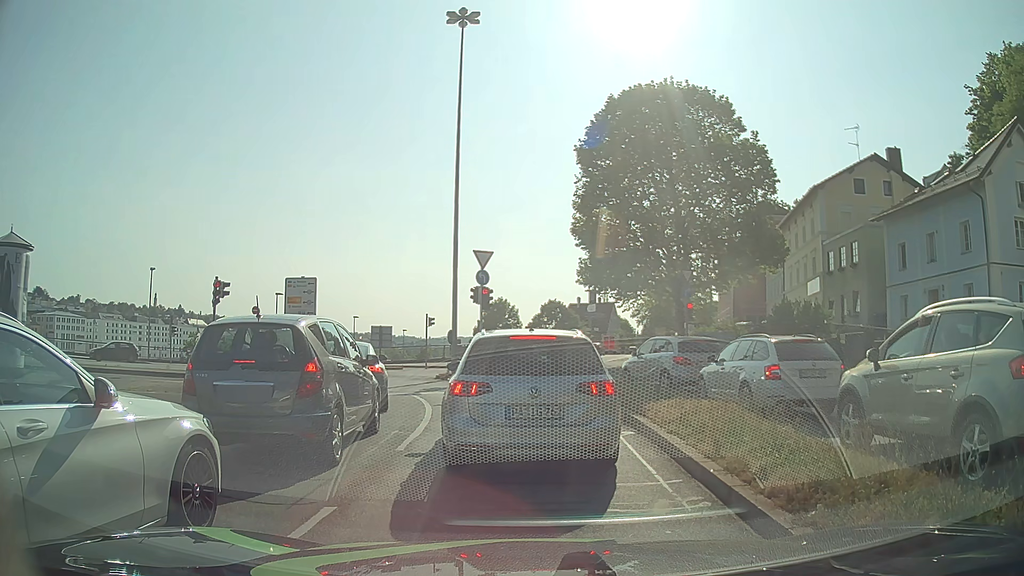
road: primary_link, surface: asphalt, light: Day
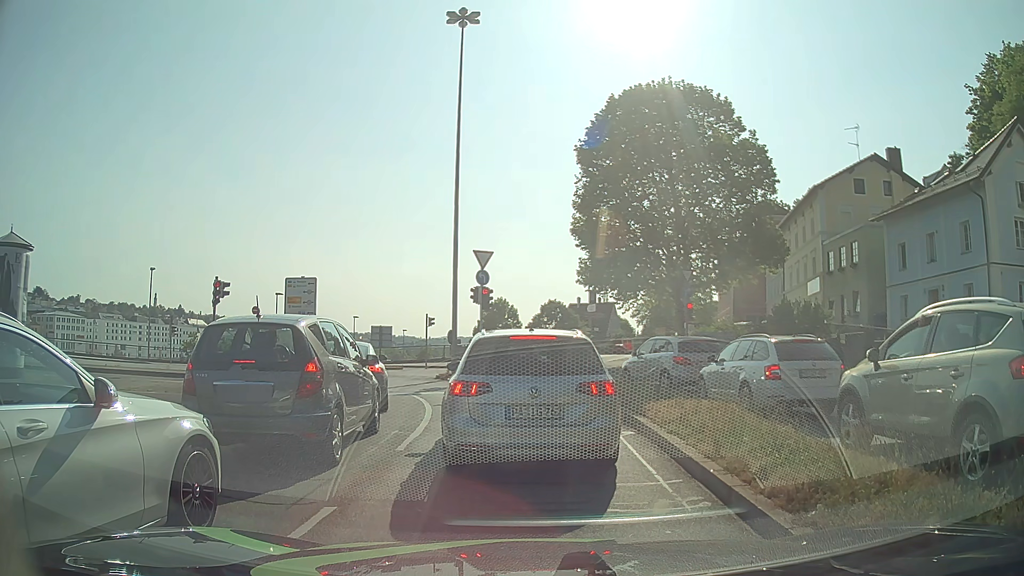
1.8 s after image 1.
(0.0, 0.0) m; 0°
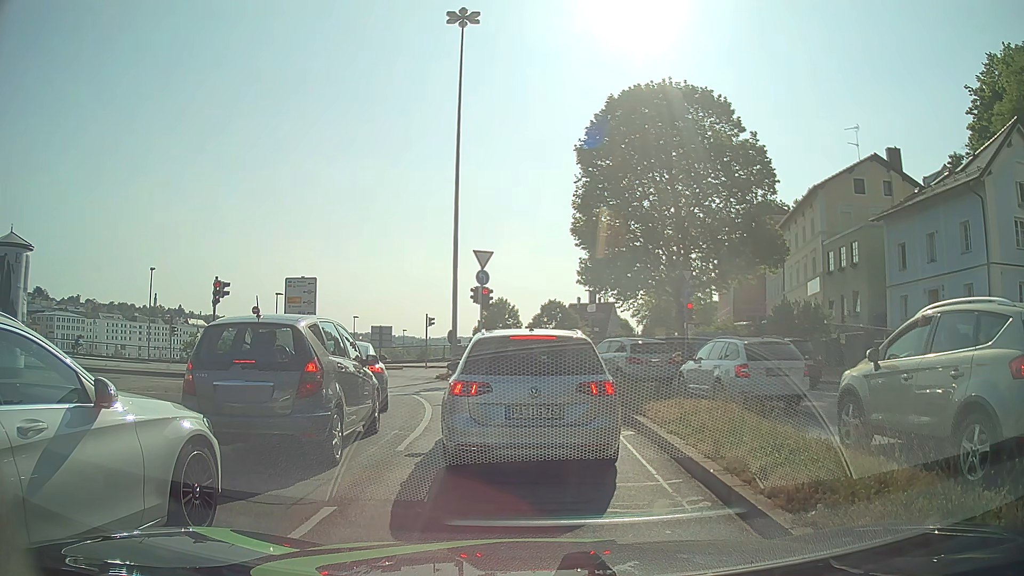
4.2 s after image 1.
(0.0, 0.0) m; 0°
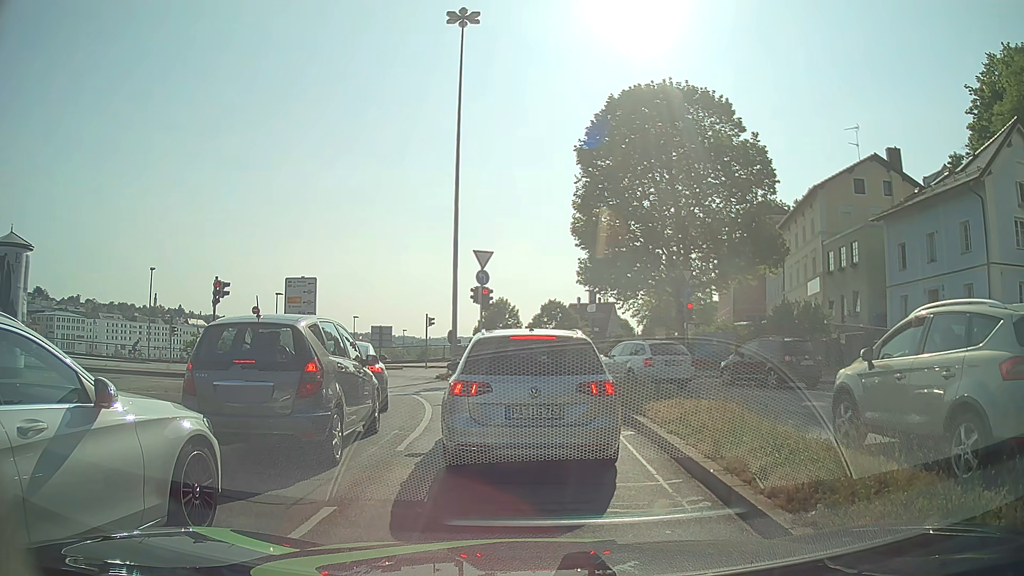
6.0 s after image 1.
(0.0, 0.0) m; 0°
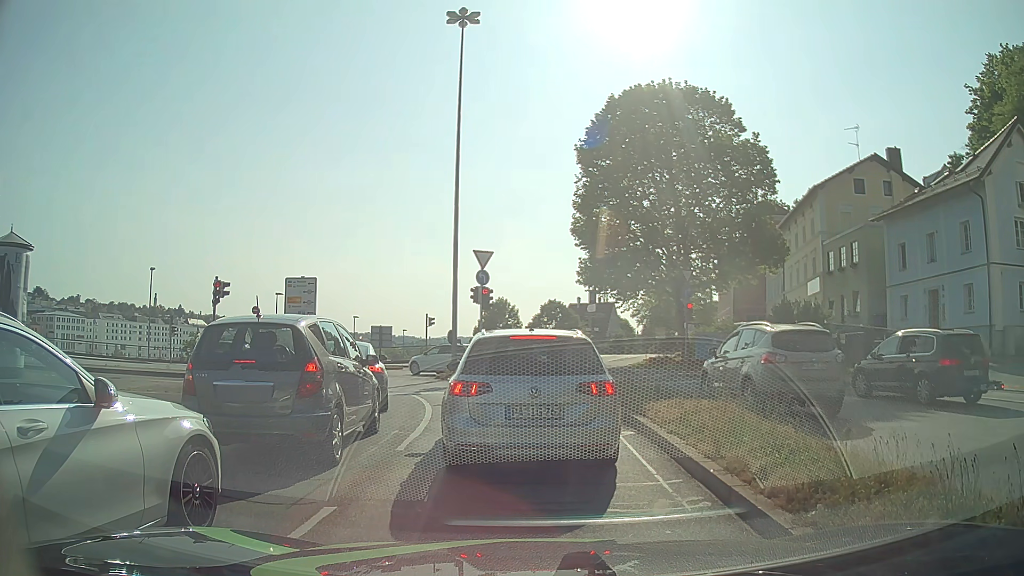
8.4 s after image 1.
(0.0, 0.0) m; 0°
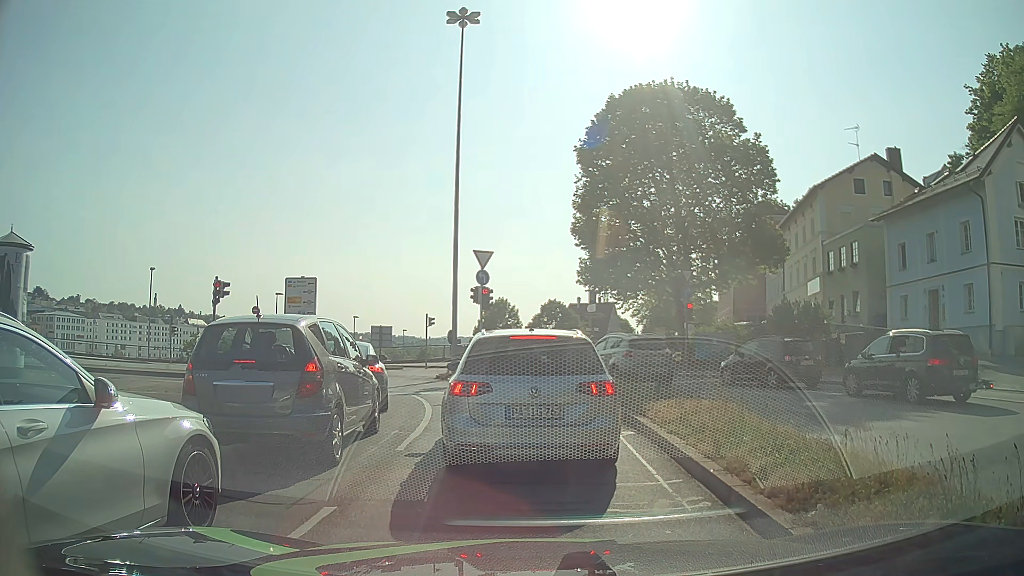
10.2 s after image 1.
(0.0, 0.0) m; 0°
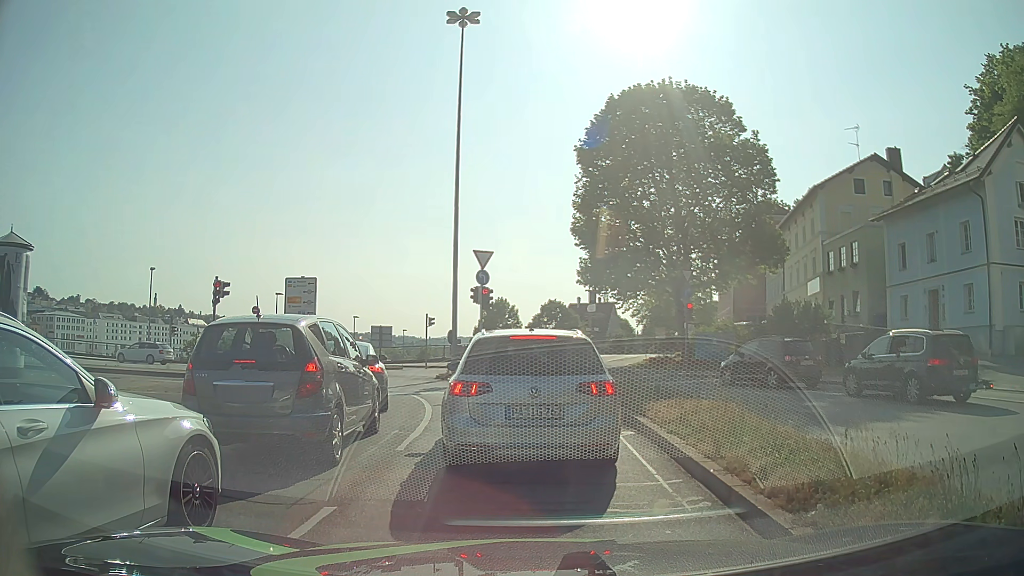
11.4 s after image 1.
(0.0, 0.0) m; 0°
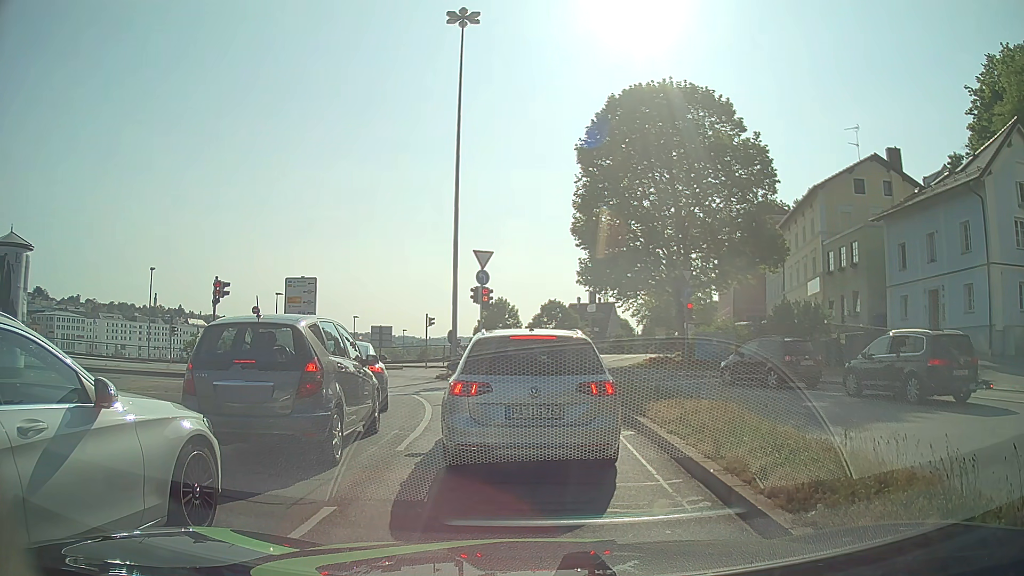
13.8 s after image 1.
(0.0, 0.0) m; 0°
(0, +10) (-2, +20) (-7, +28) (-15, +34) (-24, +36) (-34, +37) (-44, +37) (-54, +38) (-64, +38) (-74, +38) m
